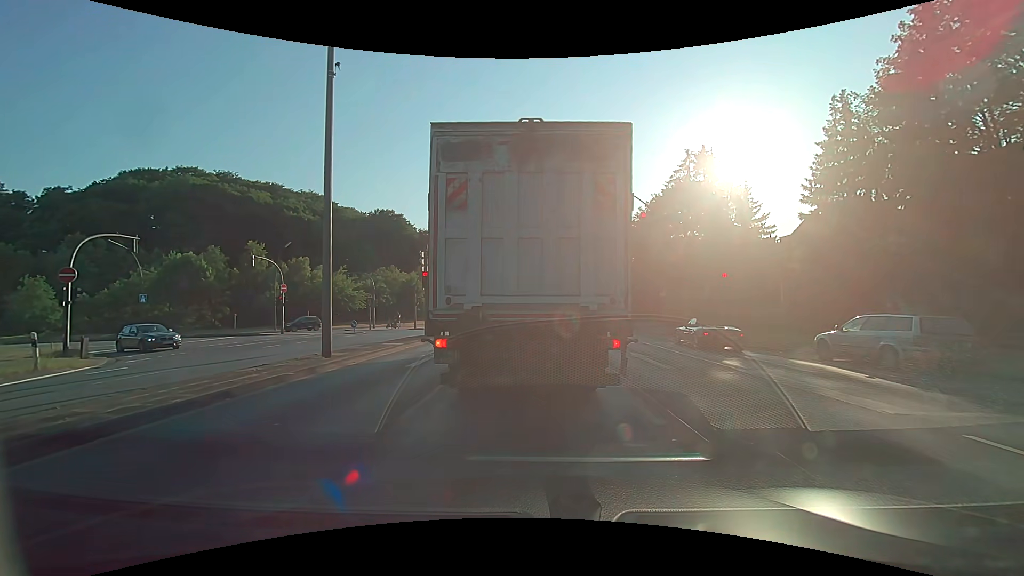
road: primary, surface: asphalt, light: Day
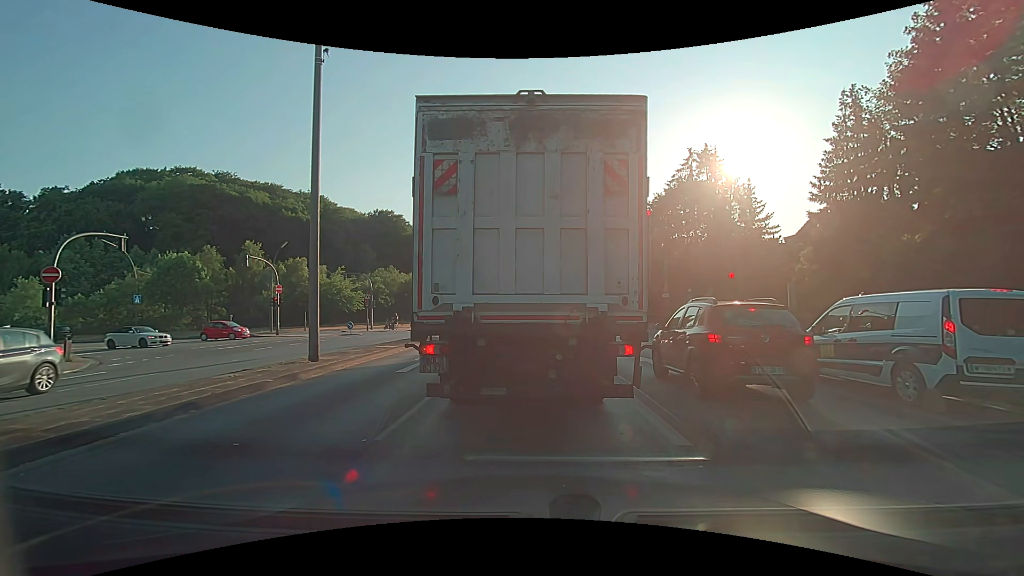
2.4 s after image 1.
(0.0, +0.9) m; 0°
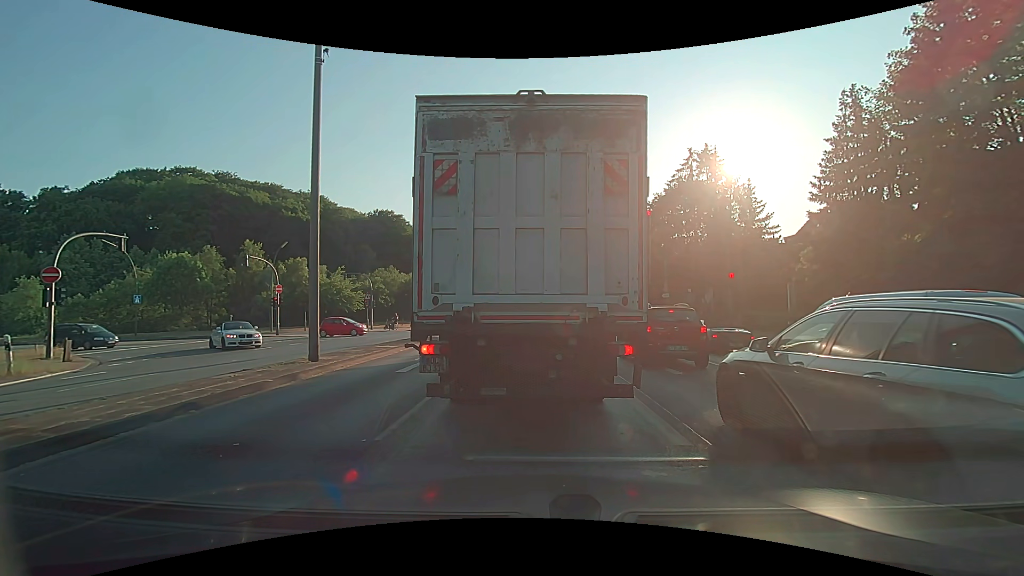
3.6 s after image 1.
(0.0, 0.0) m; 0°
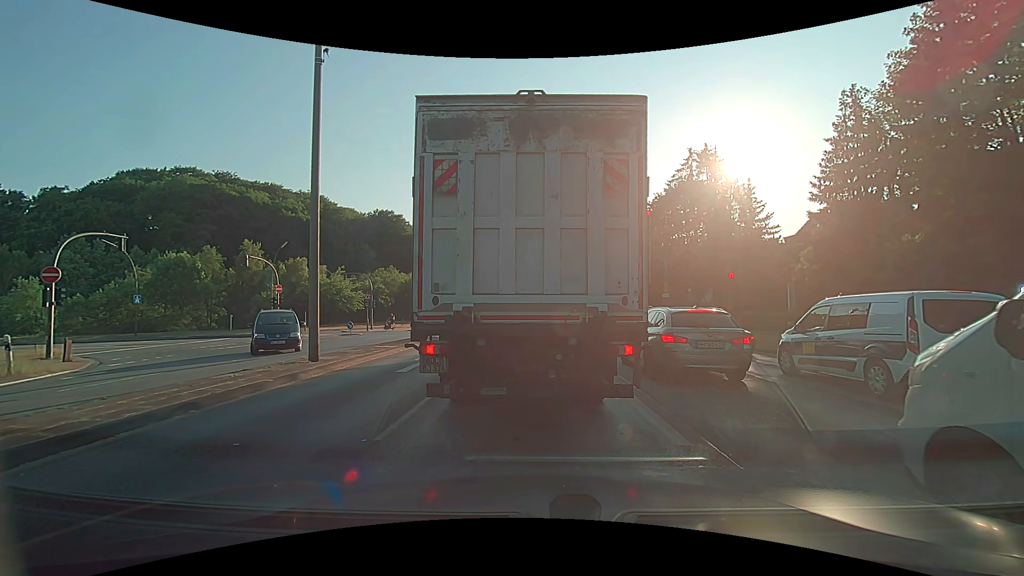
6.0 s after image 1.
(0.0, 0.0) m; 0°
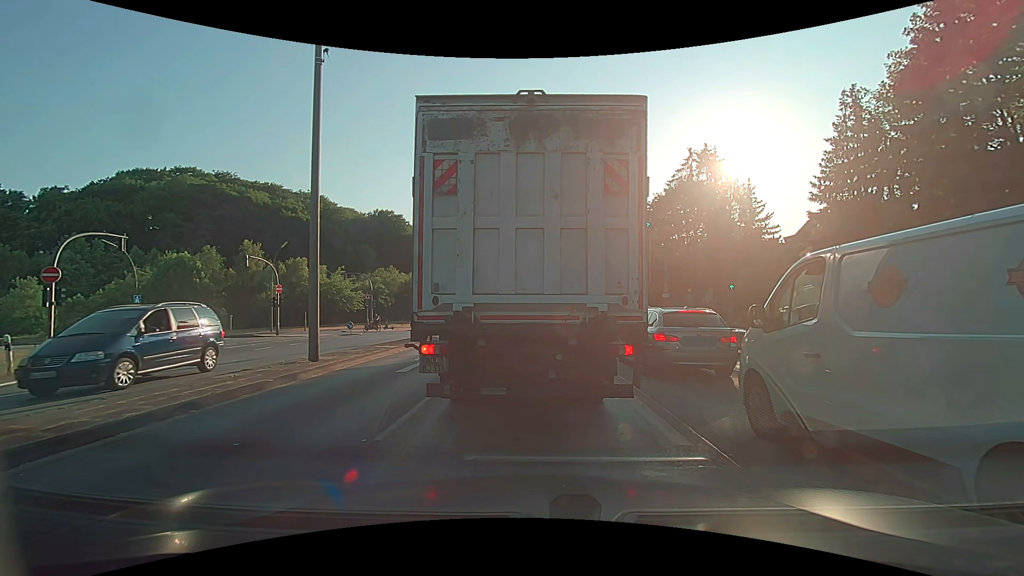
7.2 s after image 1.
(0.0, 0.0) m; 0°
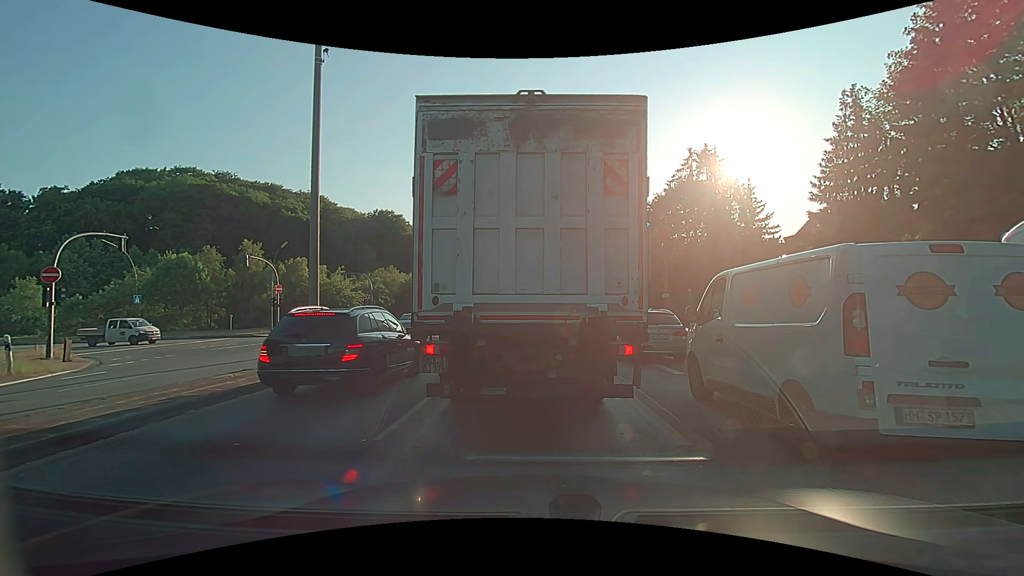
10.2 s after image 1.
(0.0, 0.0) m; 0°
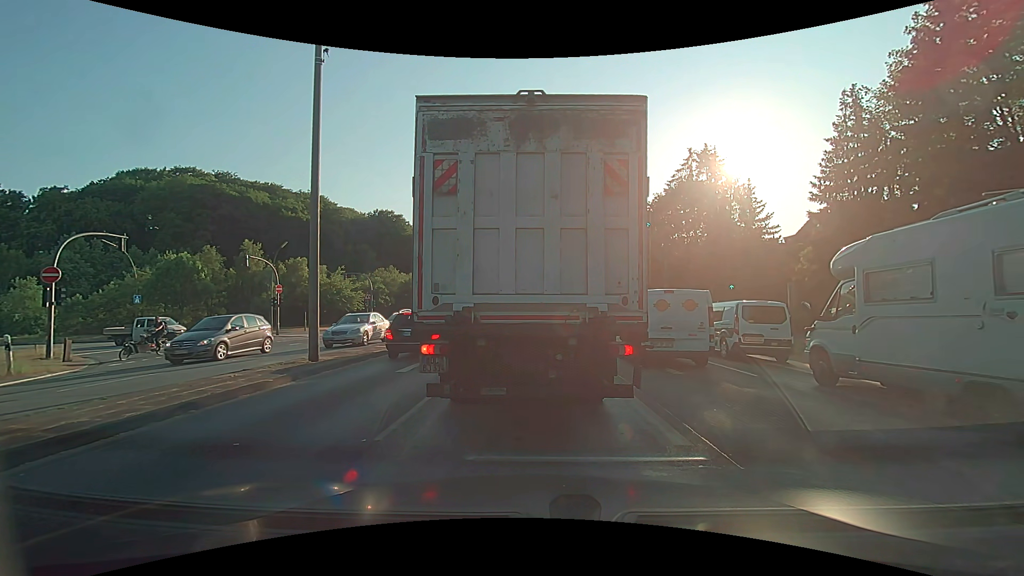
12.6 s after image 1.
(0.0, 0.0) m; 0°
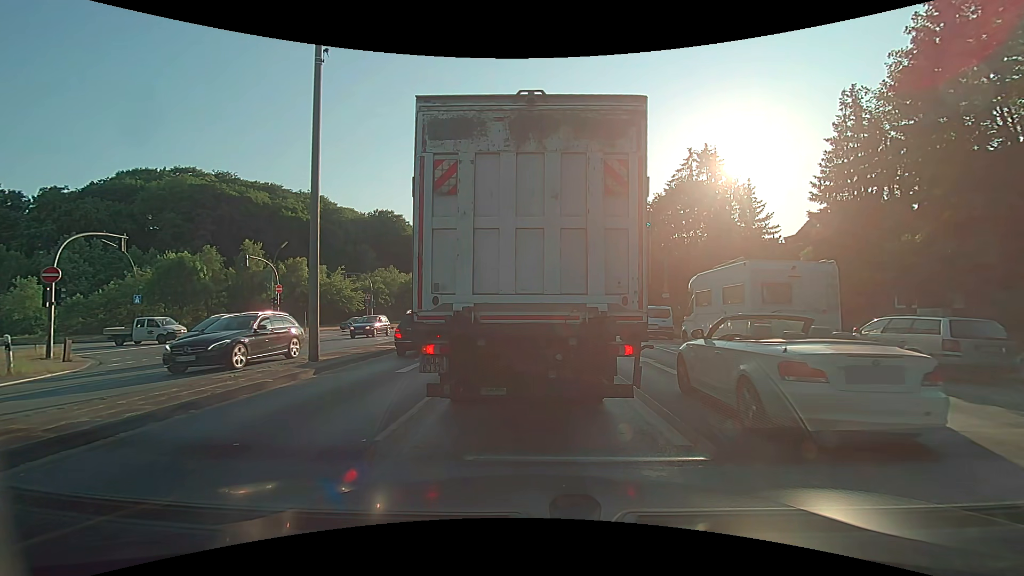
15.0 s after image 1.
(0.0, 0.0) m; 0°
(0, +10) (+1, +20) (+2, +30) (0, +40) (-7, +47) (-16, +51) (-26, +53) (-36, +53) (-46, +53) (-56, +53) m
